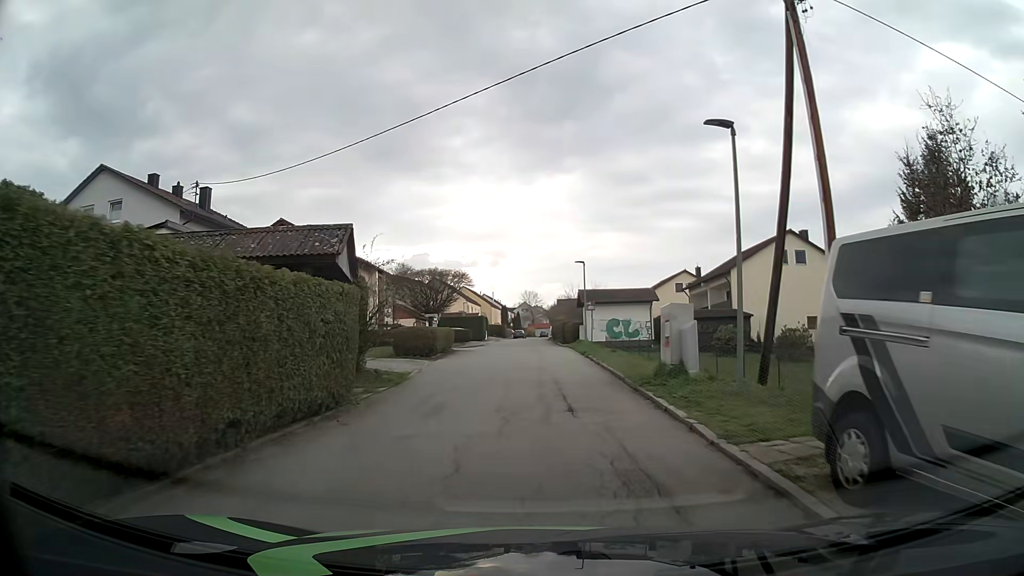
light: Day
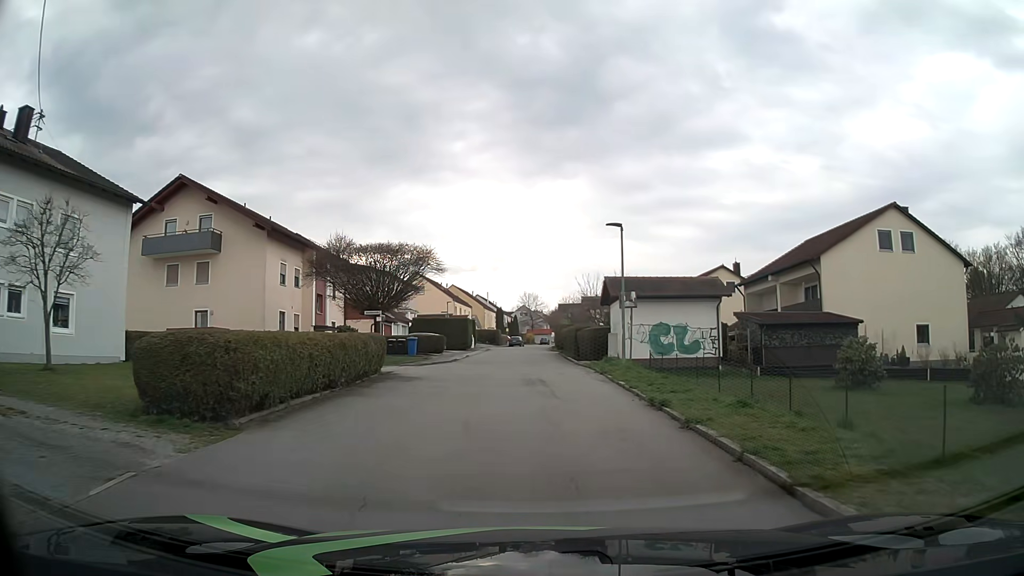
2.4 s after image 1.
(-0.1, +17.8) m; -1°
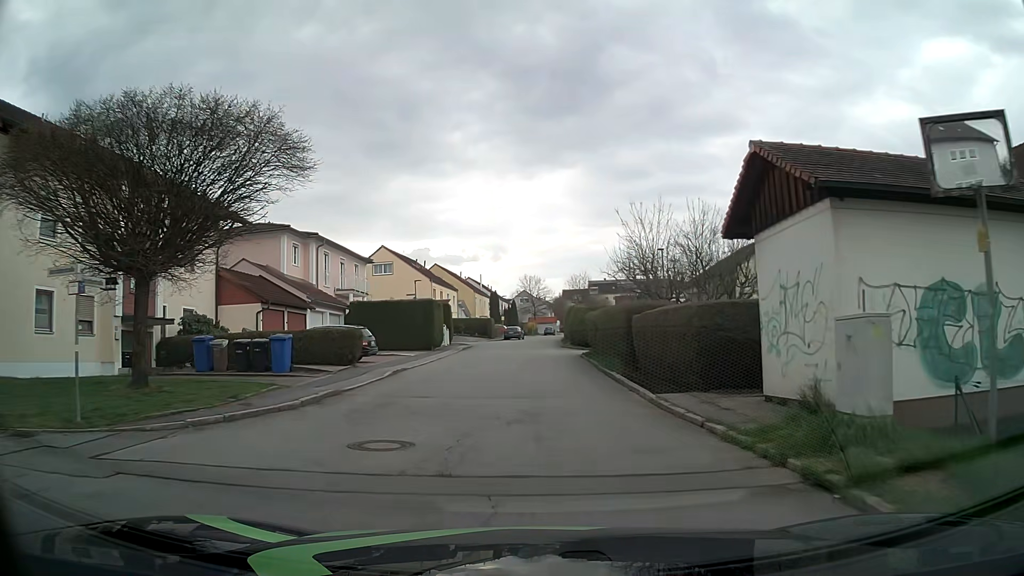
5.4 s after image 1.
(+0.3, +21.7) m; +1°
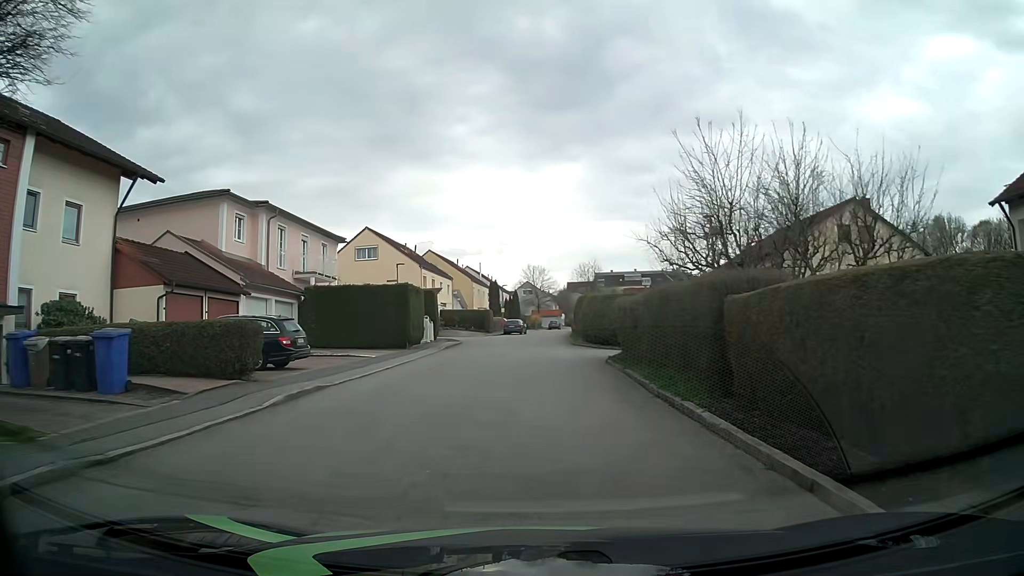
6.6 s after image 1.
(0.0, +8.7) m; 0°
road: residential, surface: asphalt
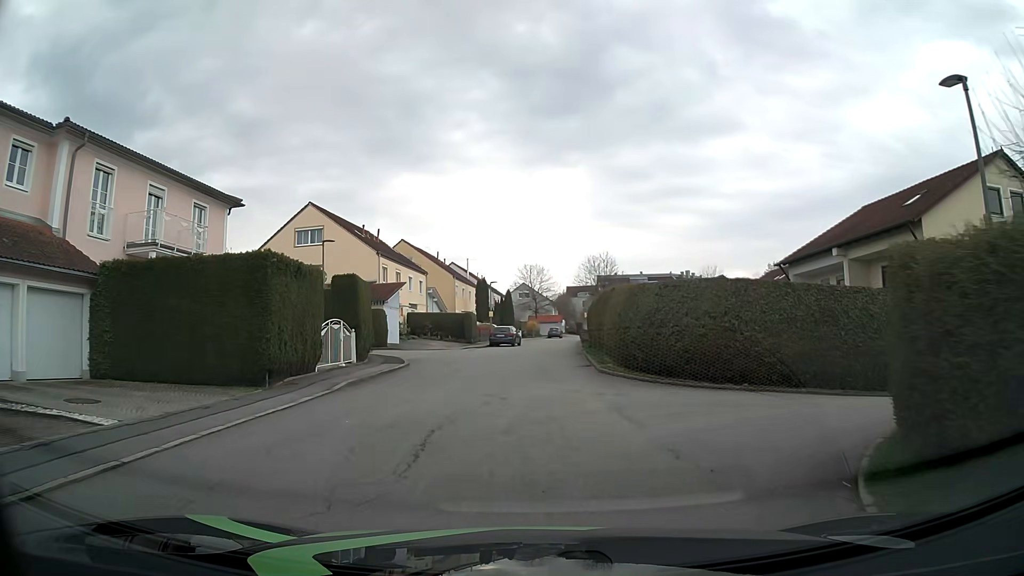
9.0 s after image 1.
(-0.2, +16.1) m; 0°
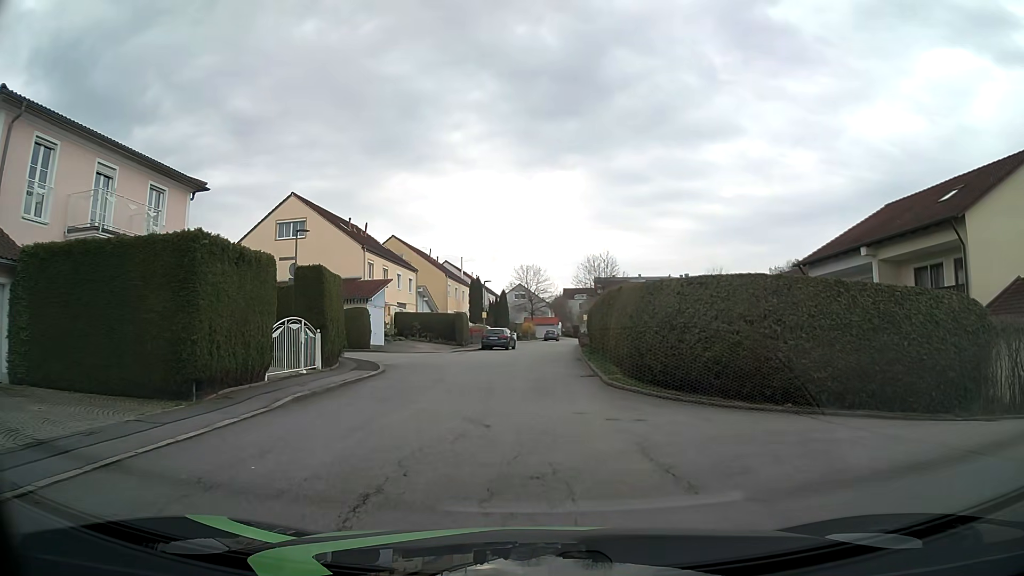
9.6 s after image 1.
(0.0, +3.1) m; 0°
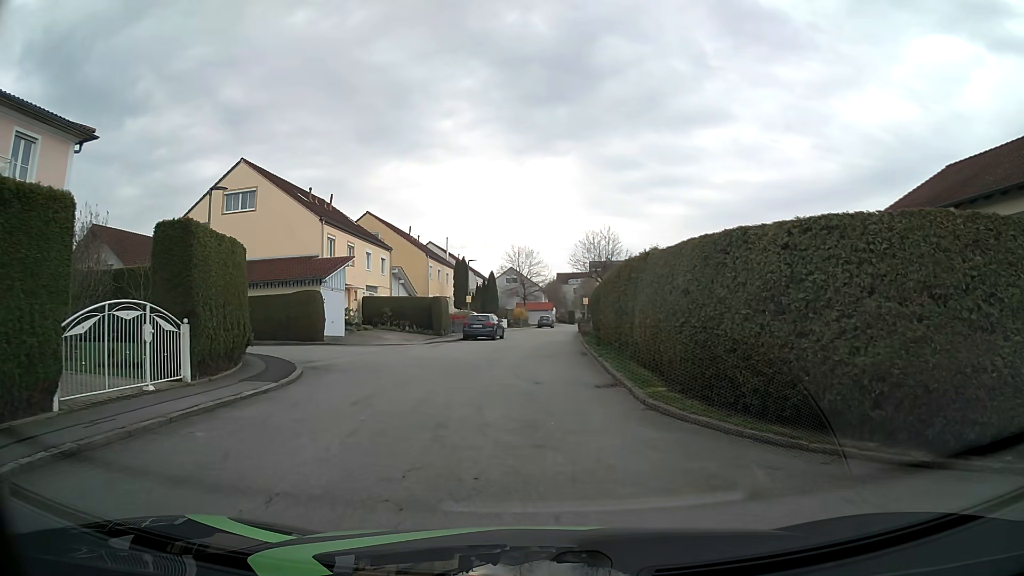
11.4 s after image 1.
(+0.1, +7.1) m; +1°
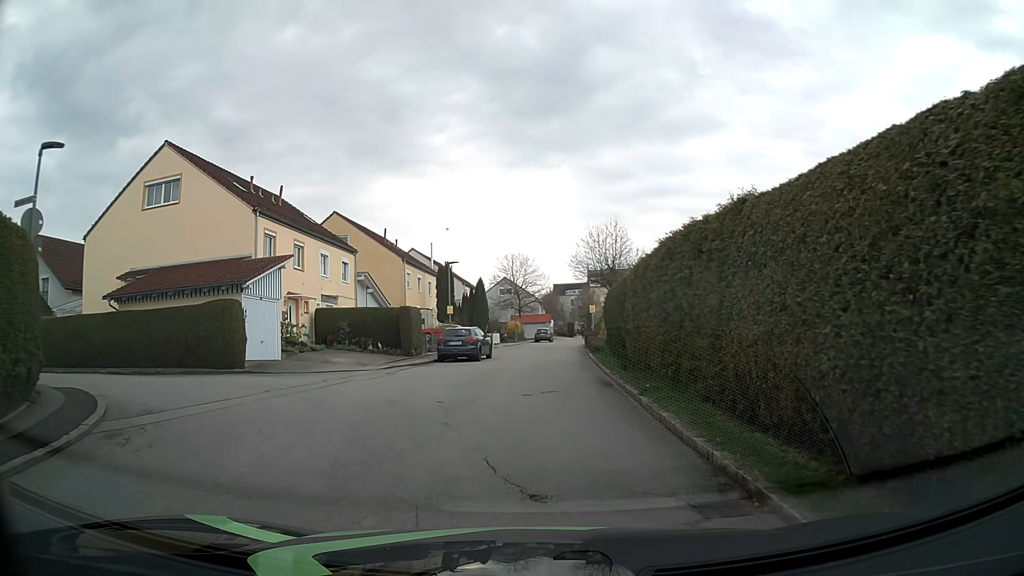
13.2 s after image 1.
(+0.1, +8.5) m; 0°
